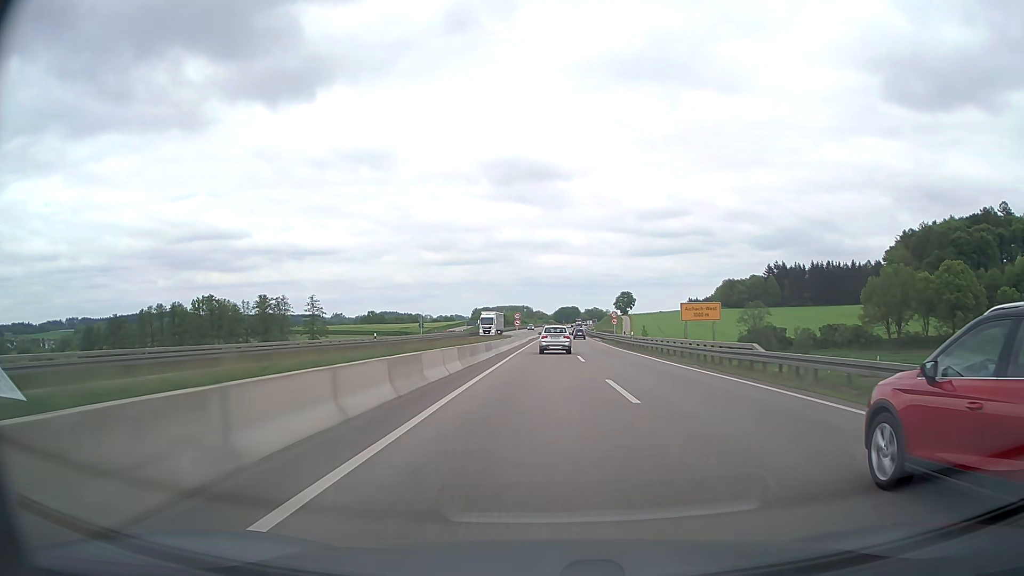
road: trunk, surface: asphalt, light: Day
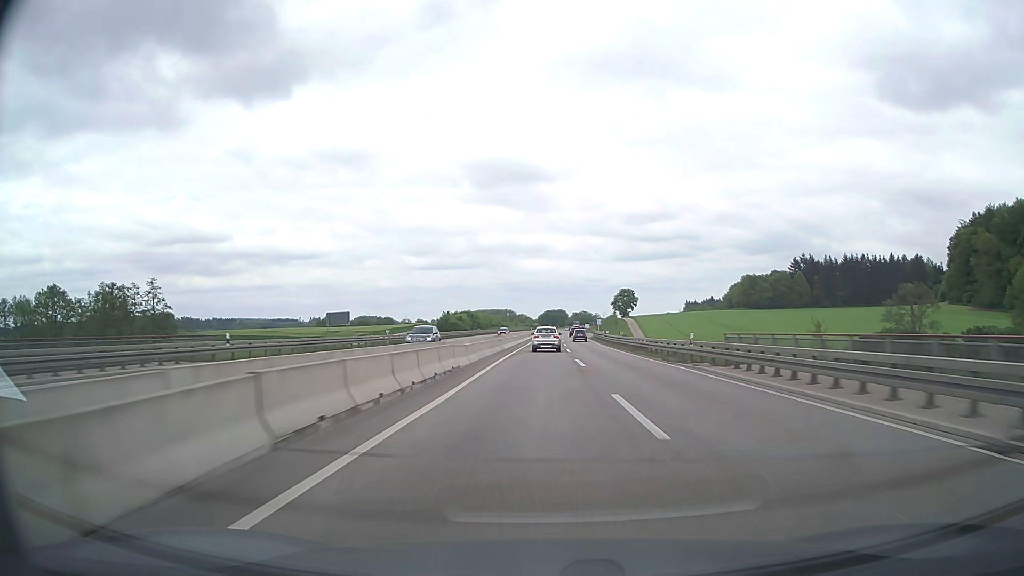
(+1.1, +75.9) m; +1°
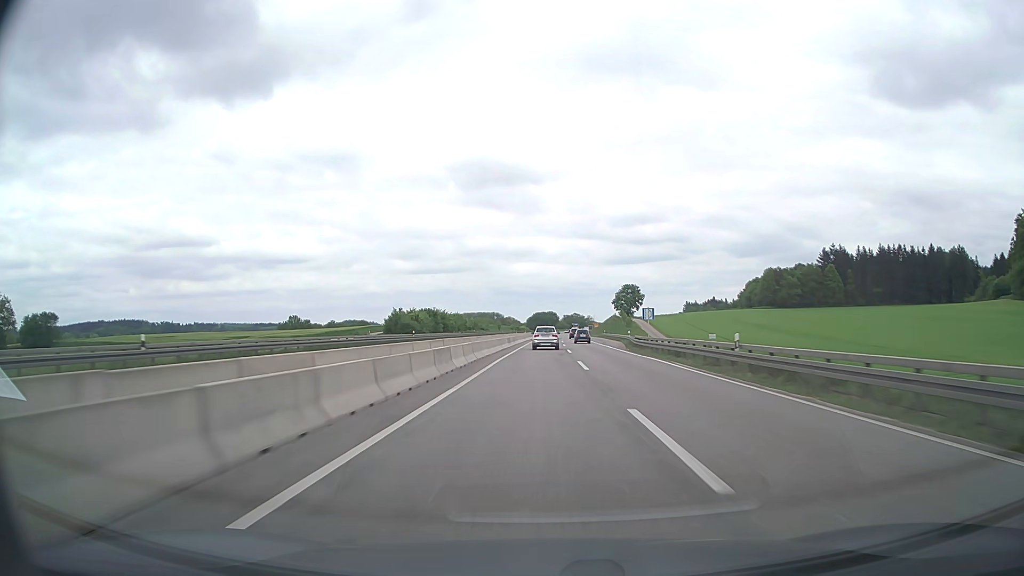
(+0.4, +57.0) m; +1°
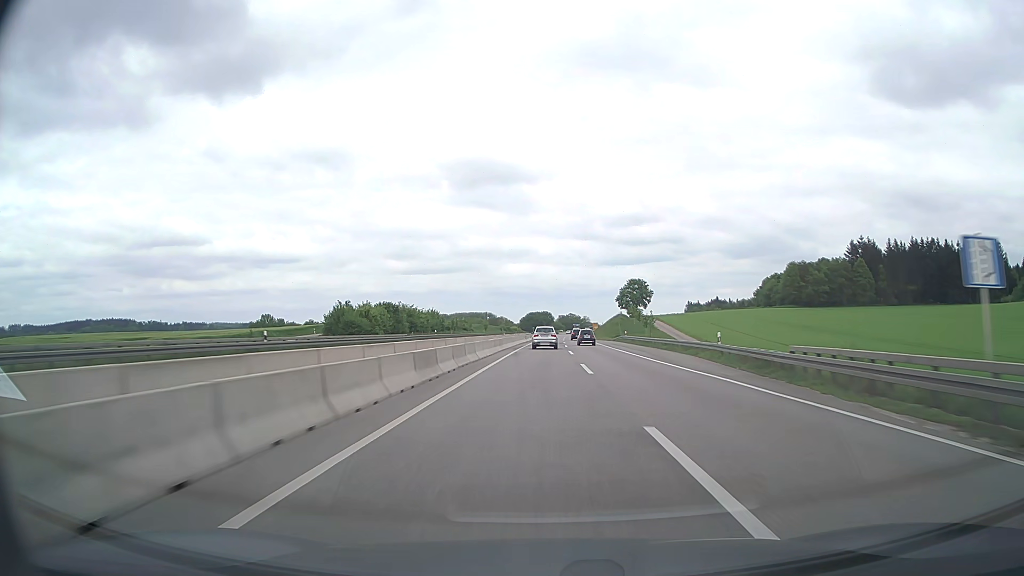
(+0.2, +38.4) m; 0°
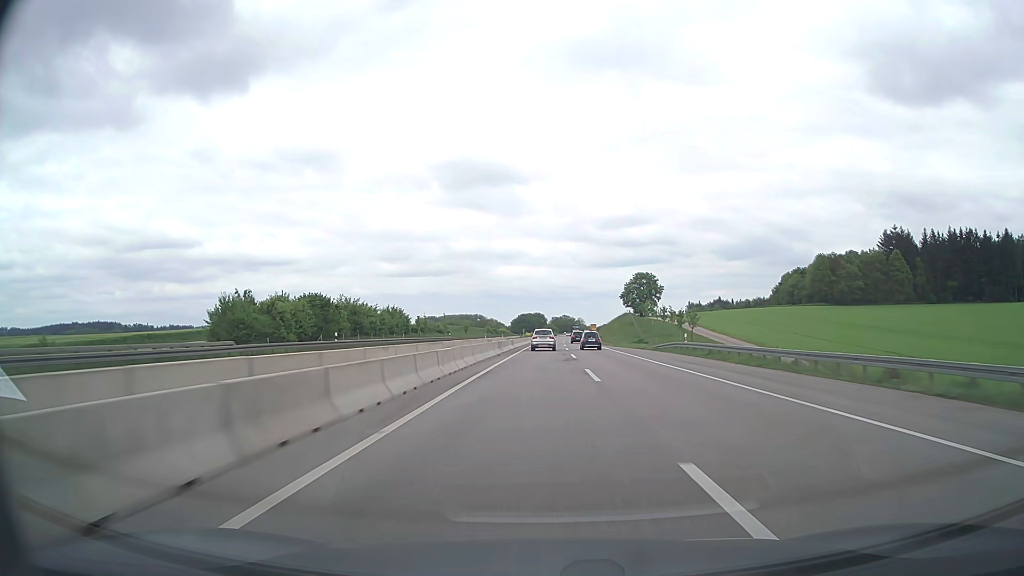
(+0.3, +38.6) m; +1°
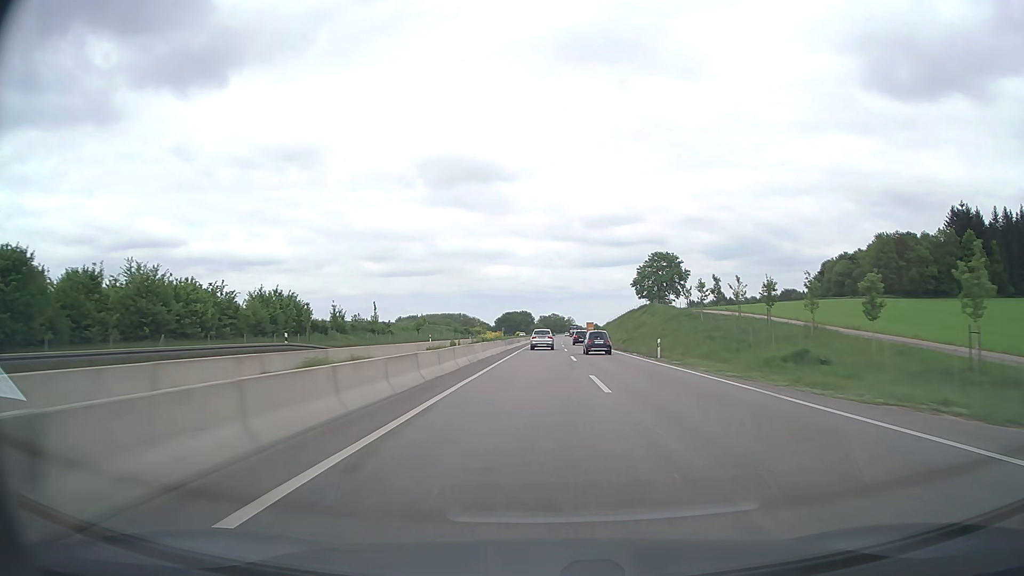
(+0.6, +57.8) m; +1°
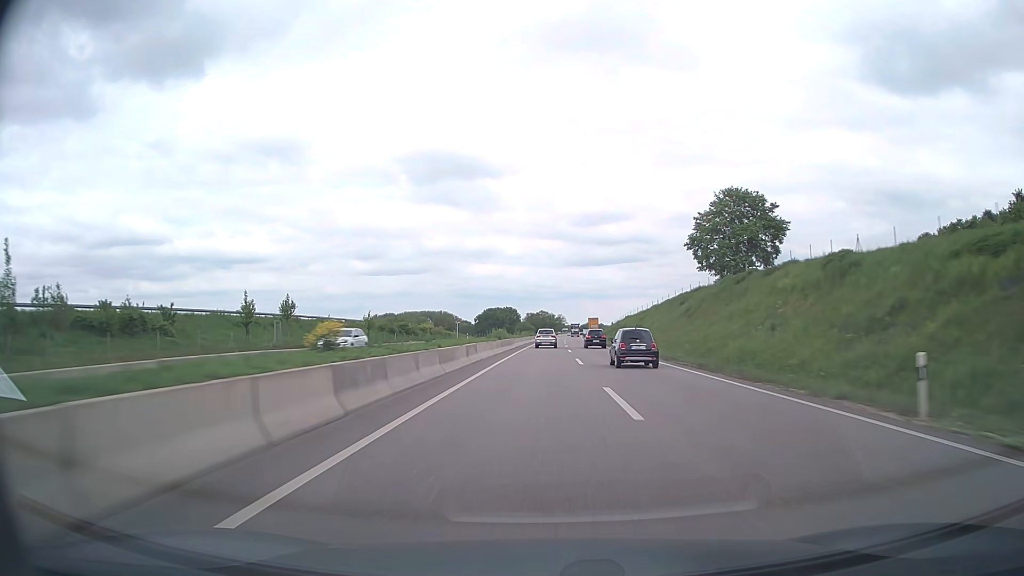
(+0.7, +76.9) m; +1°
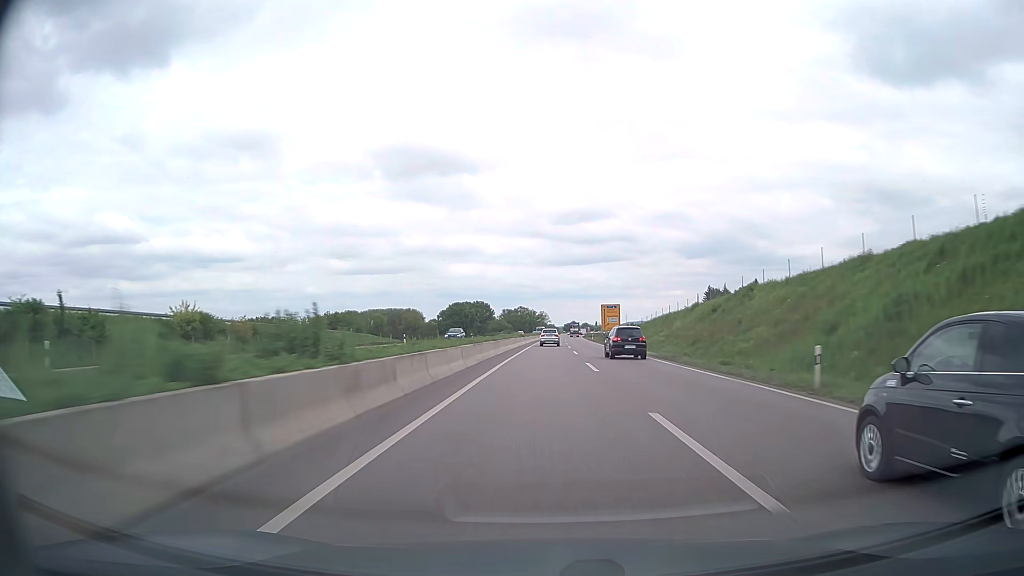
(+1.2, +95.4) m; +2°
(0, +10) (0, +20) (0, +30) (0, +40) (0, +50) (+1, +60) (+1, +70) (+1, +80) (+1, +90) (+2, +100) m
